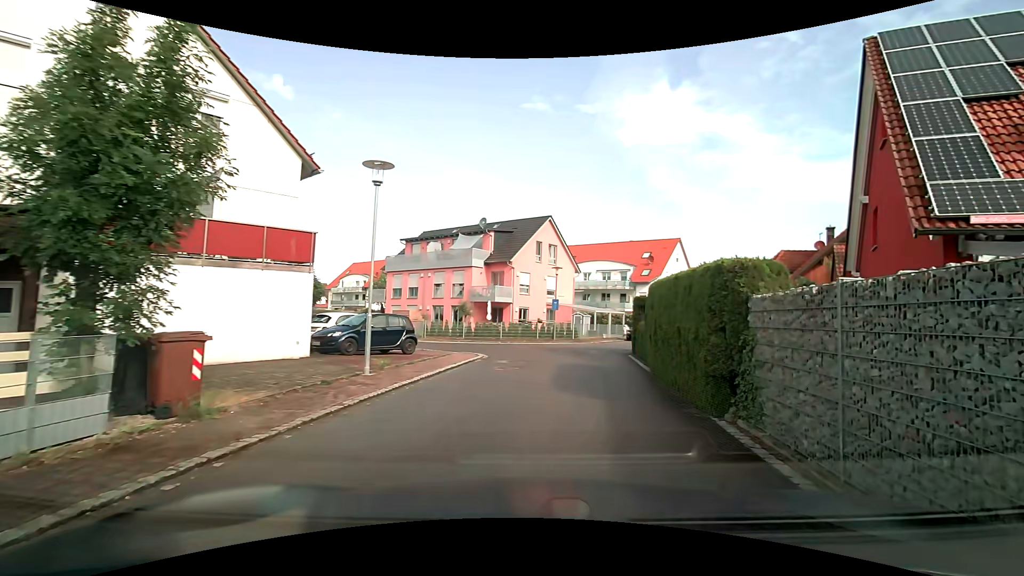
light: Day
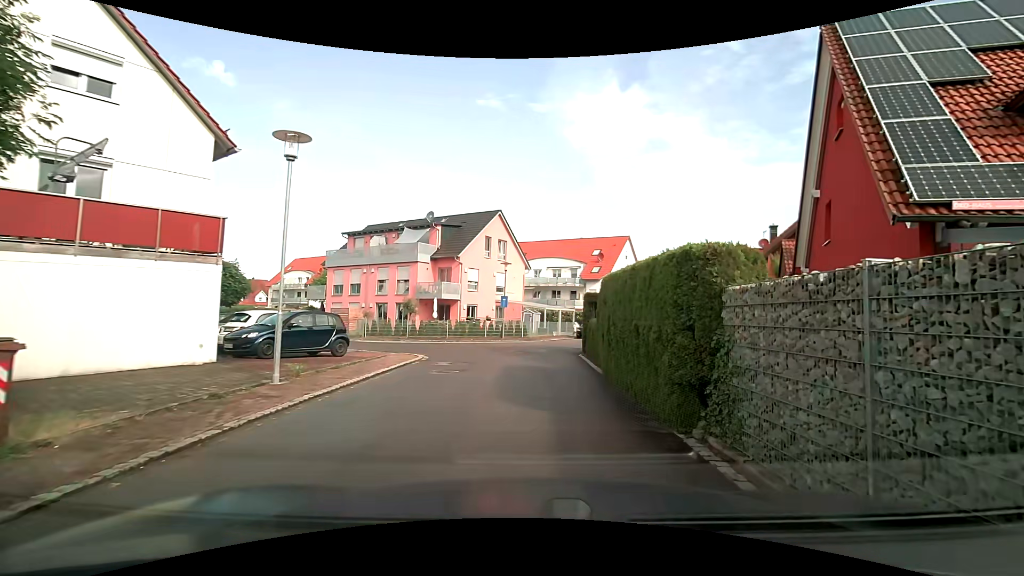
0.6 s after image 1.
(+0.1, +1.4) m; +7°
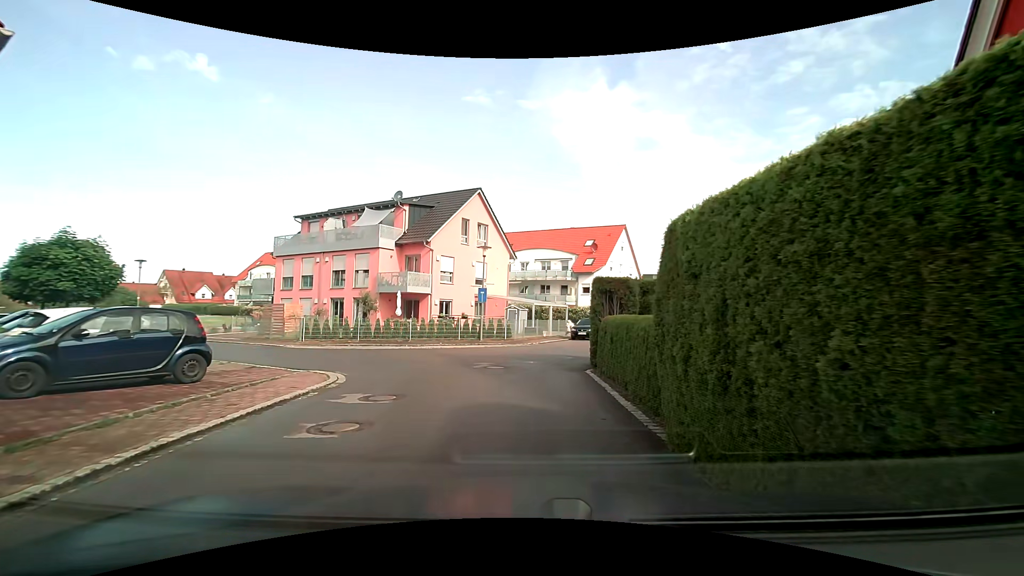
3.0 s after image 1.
(+0.2, +6.6) m; +1°
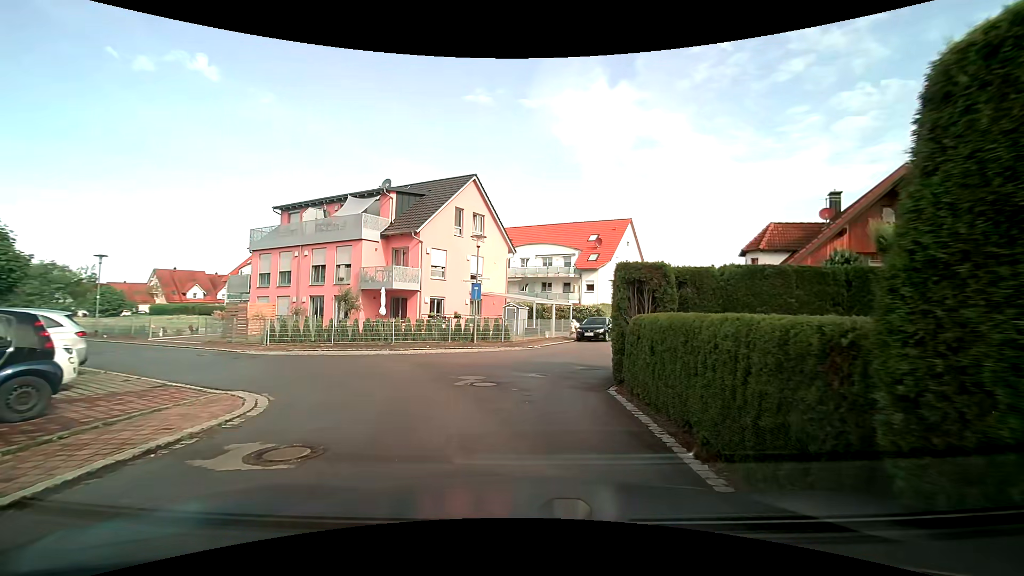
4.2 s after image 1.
(0.0, +3.3) m; 0°
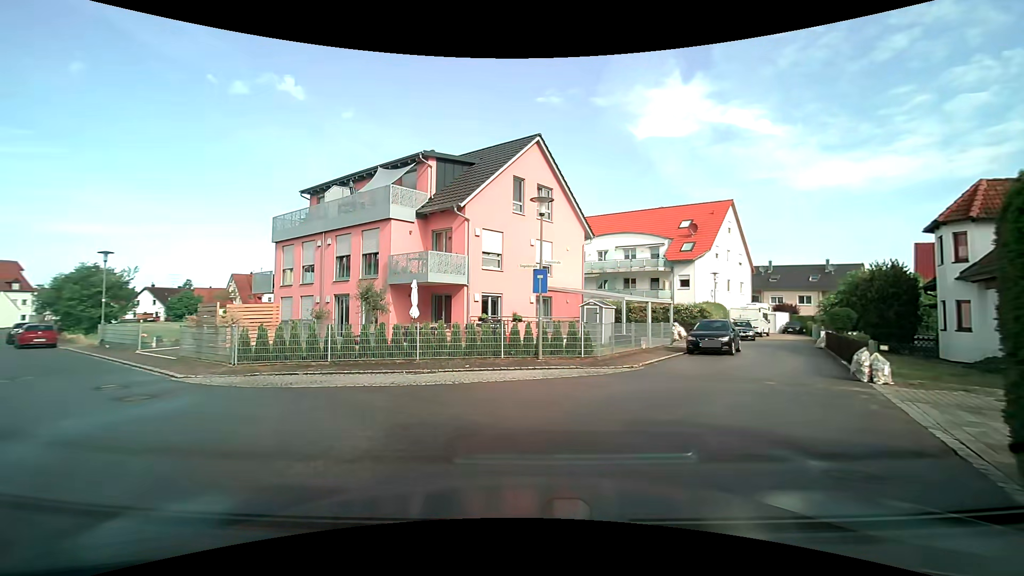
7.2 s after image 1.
(-0.1, +7.8) m; -8°
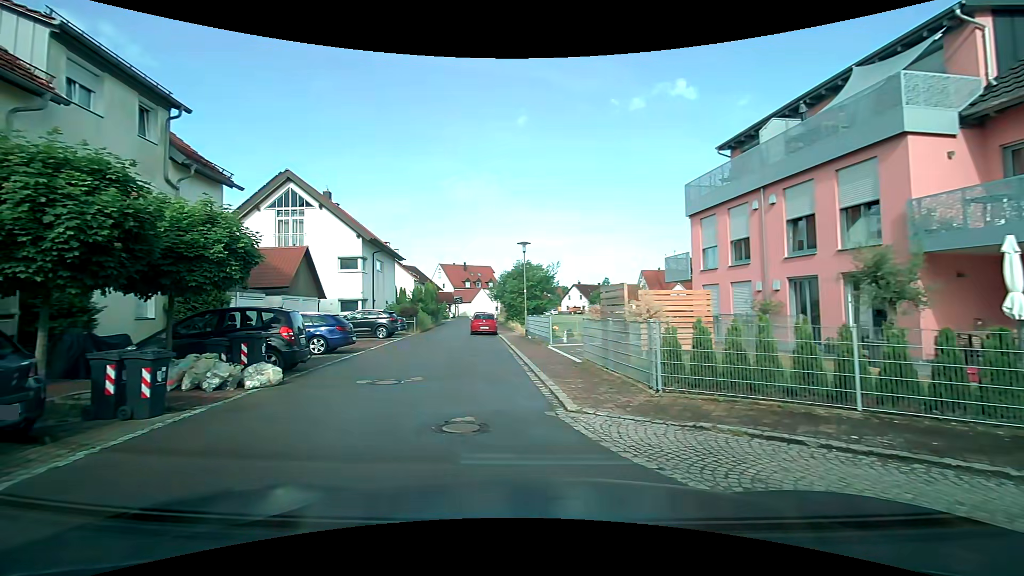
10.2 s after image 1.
(-2.5, +7.6) m; -40°
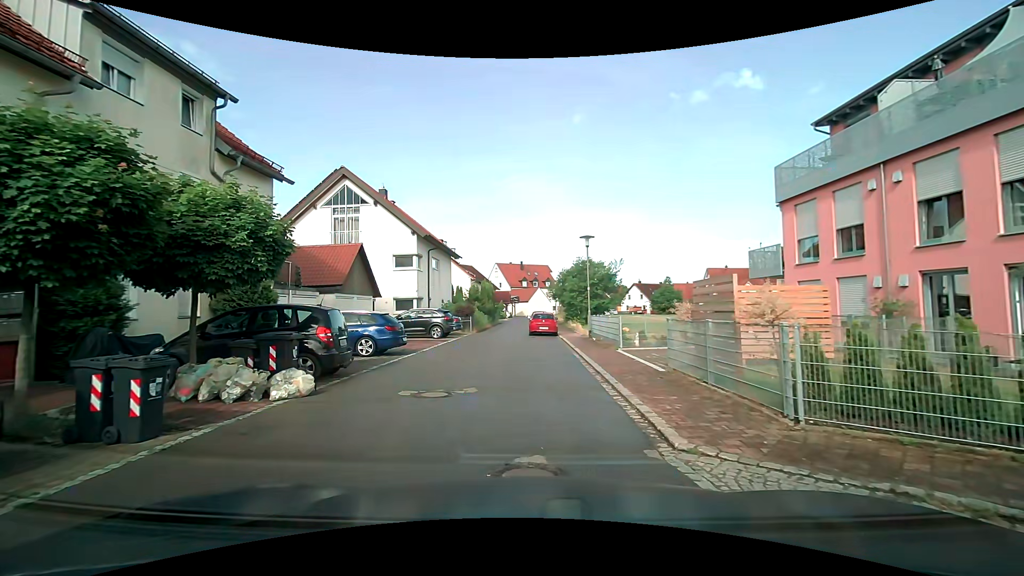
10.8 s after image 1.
(-0.2, +1.9) m; -9°
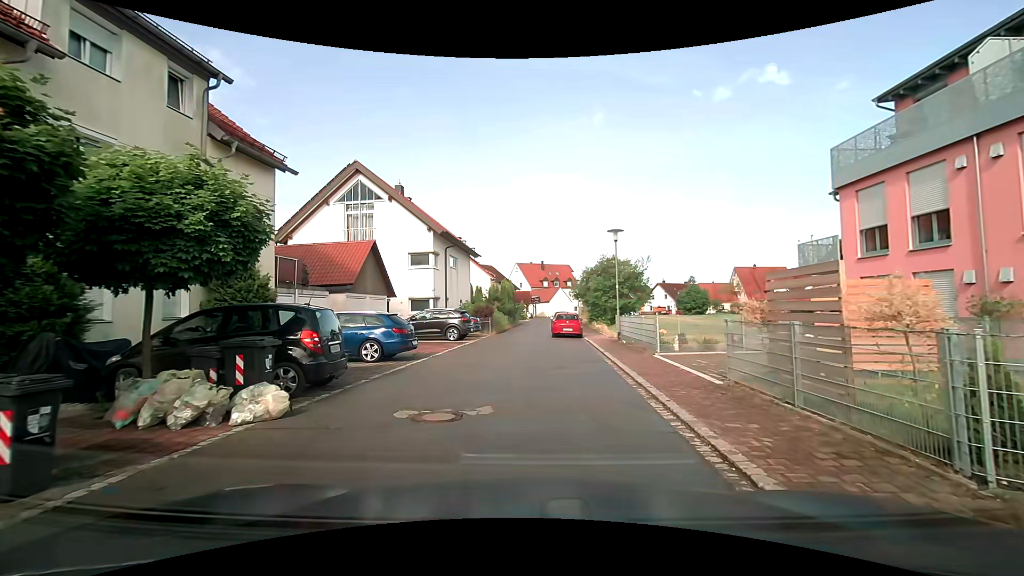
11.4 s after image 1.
(-0.1, +1.8) m; -2°
